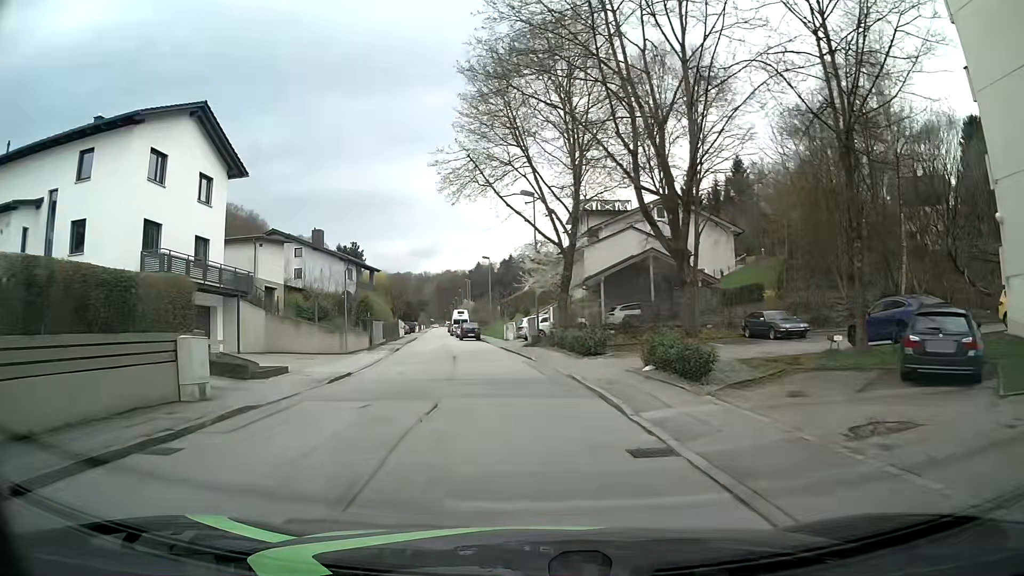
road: residential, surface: asphalt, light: Day
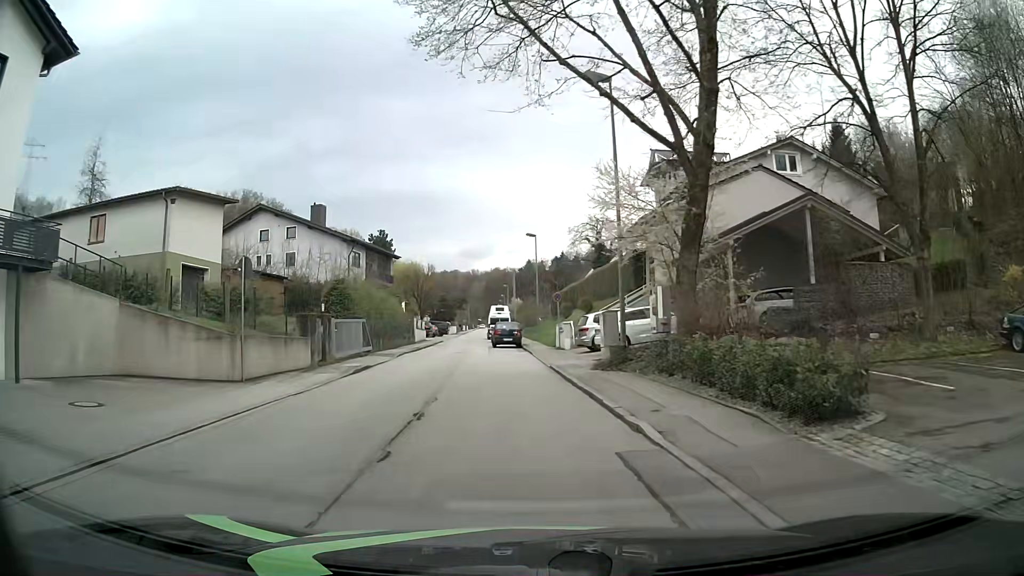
(-0.6, +17.8) m; -4°
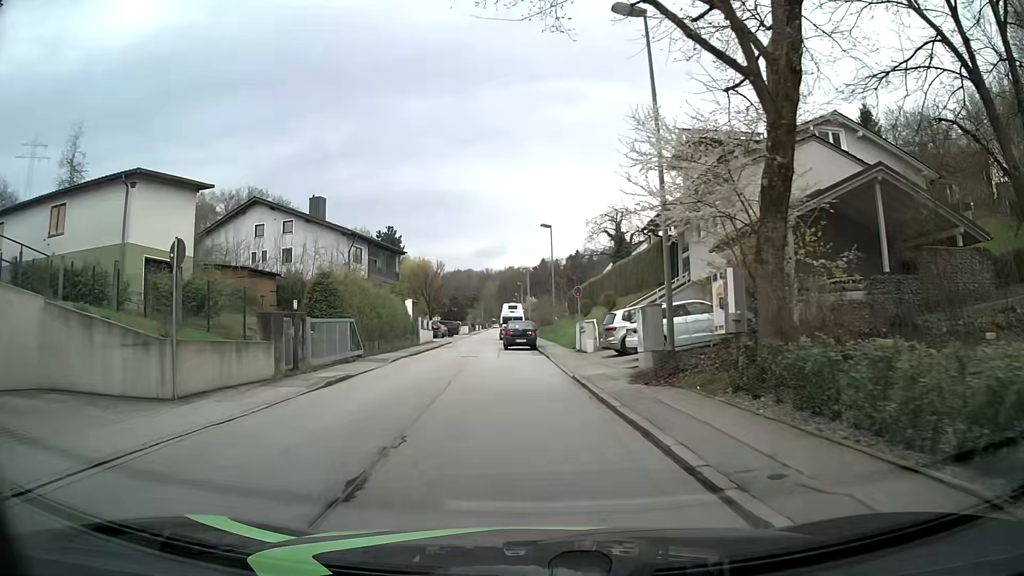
(0.0, +4.4) m; -1°
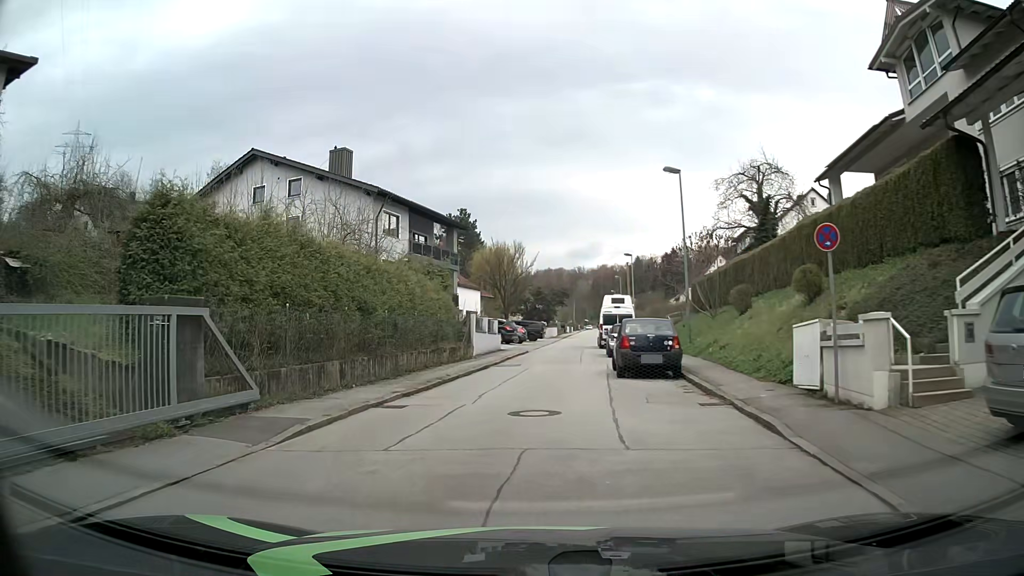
(-1.2, +17.7) m; -8°
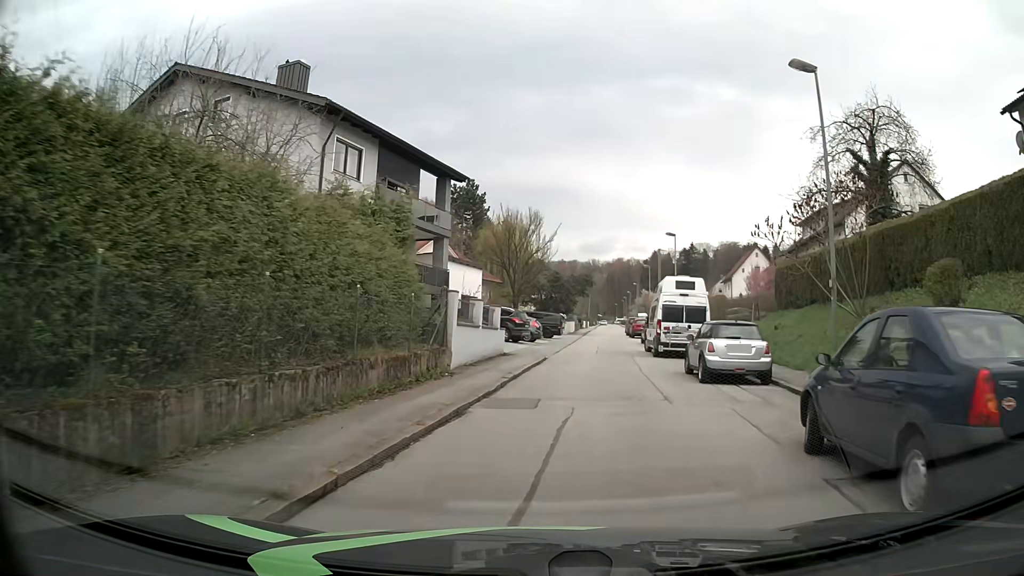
(-0.7, +13.3) m; -1°
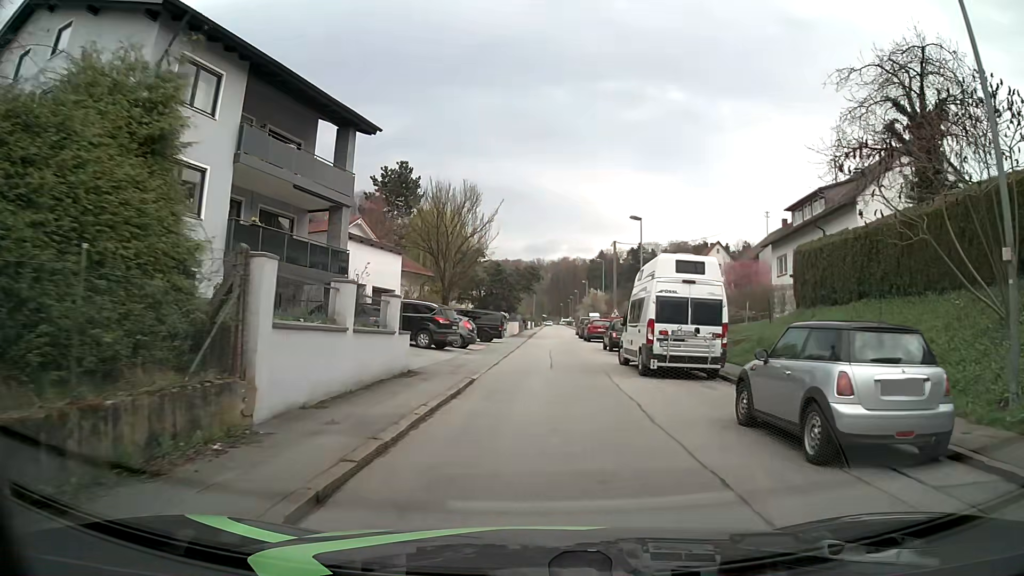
(+0.2, +9.0) m; +5°
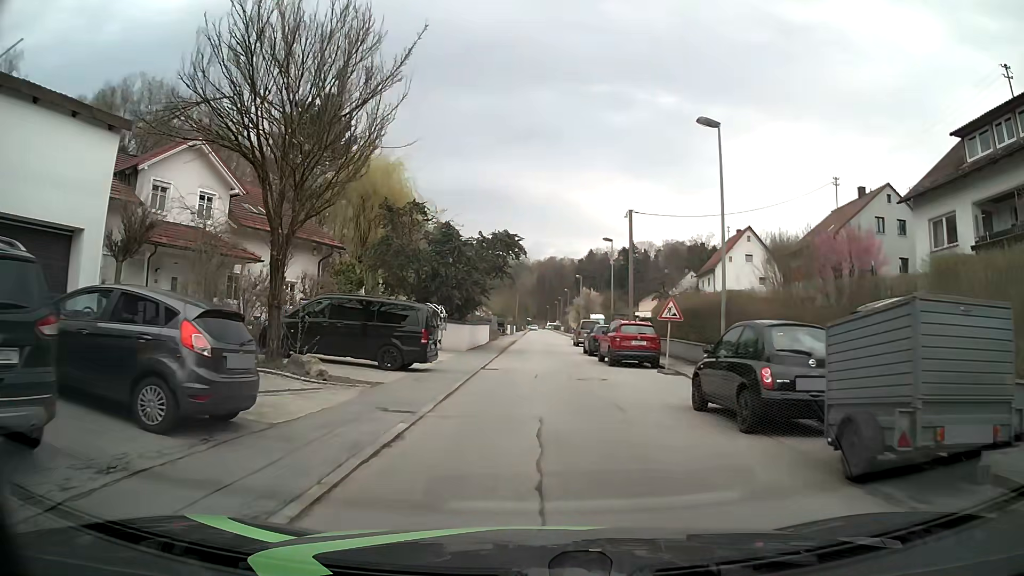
(+0.4, +22.4) m; +2°
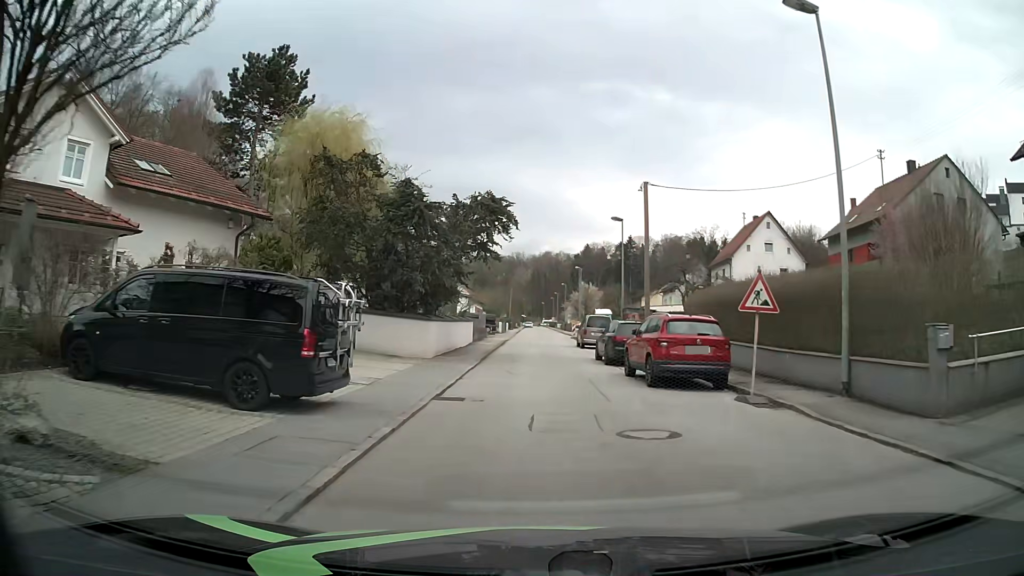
(-0.1, +9.0) m; 0°
(0, +10) (0, +20) (0, +30) (0, +40) (0, +50) (+1, +60) (+2, +70) (+2, +80) (+2, +90) (+2, +100) m
